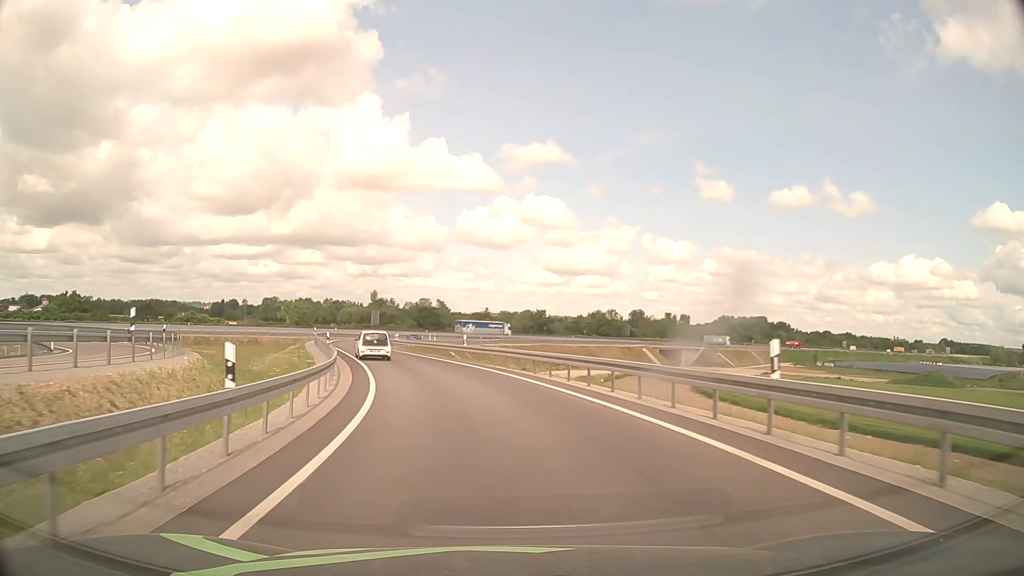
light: Day
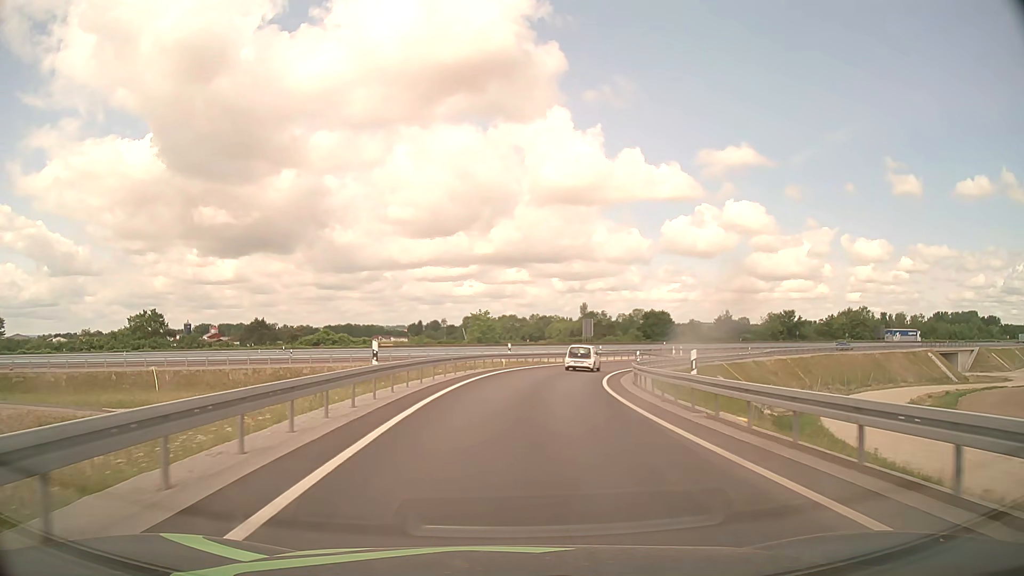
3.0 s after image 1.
(-8.7, +44.3) m; -18°
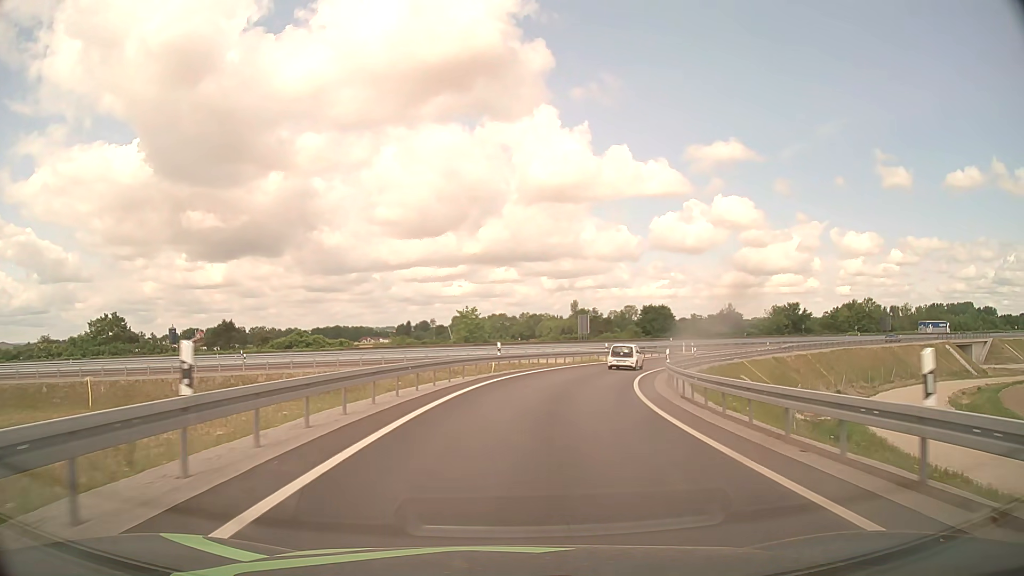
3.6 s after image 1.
(0.0, +9.5) m; 0°
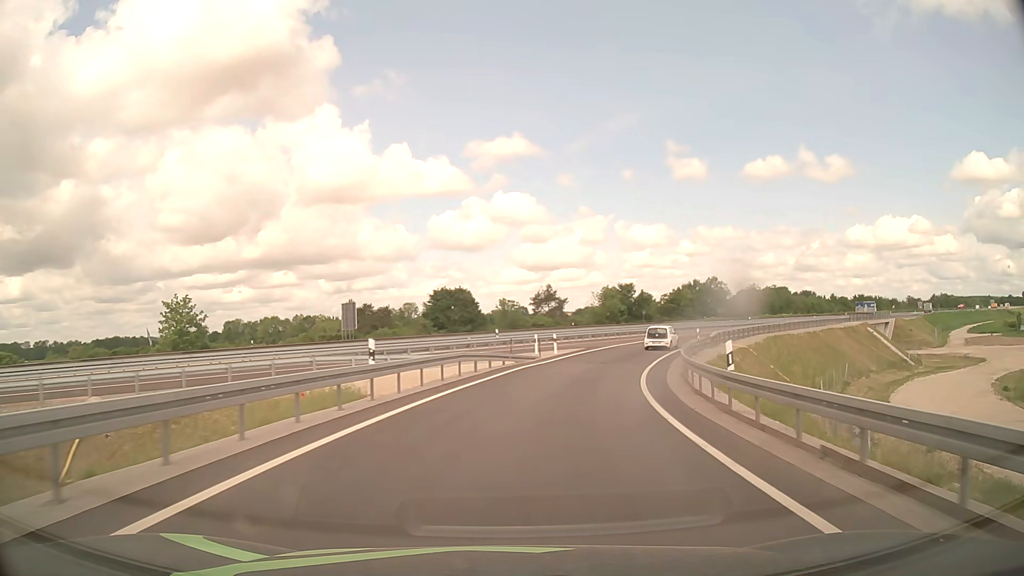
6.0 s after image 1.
(+5.5, +38.1) m; +18°
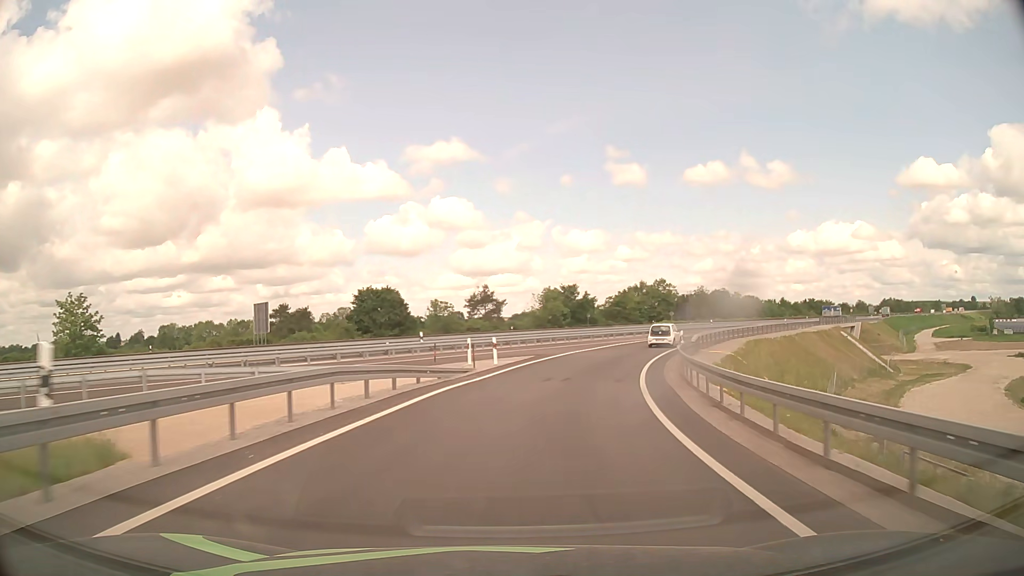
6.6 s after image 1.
(+0.5, +9.8) m; +5°
(0, +10) (+2, +20) (+4, +30) (+8, +39) (+12, +48) (+17, +57) (+22, +65) (+28, +73) (+34, +81) (+41, +89) m
